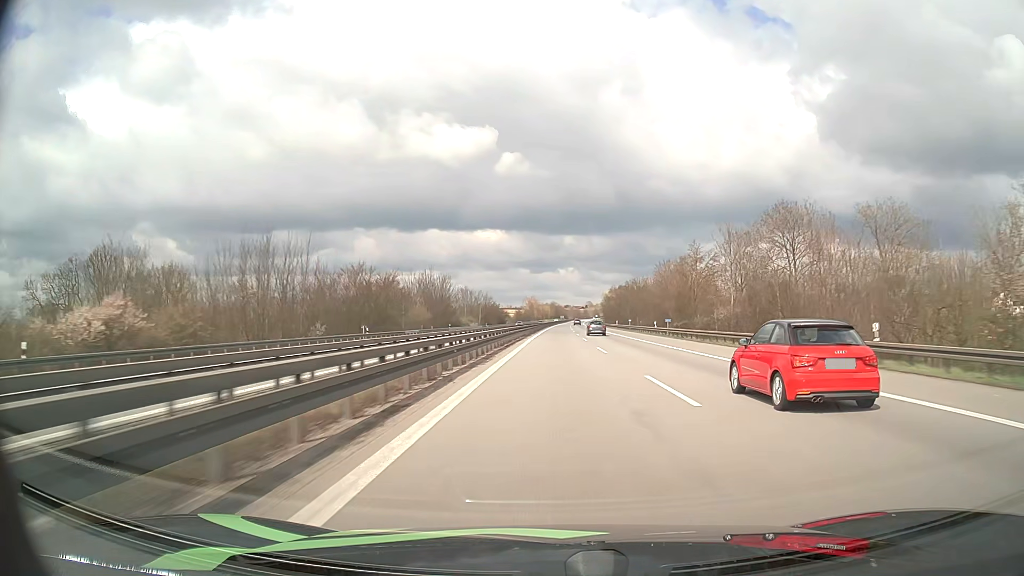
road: motorway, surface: asphalt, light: Day
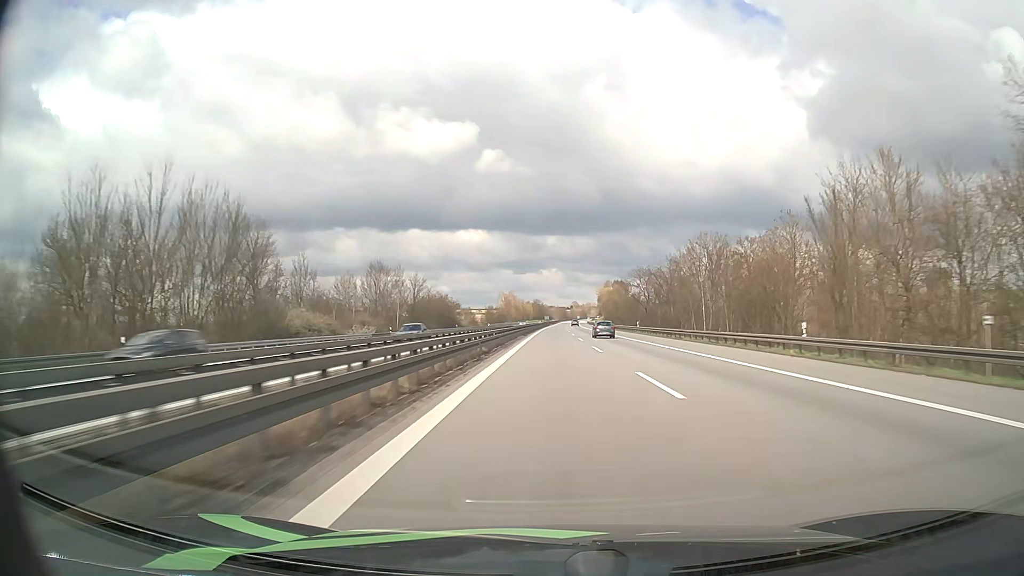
(+1.1, +89.6) m; +1°
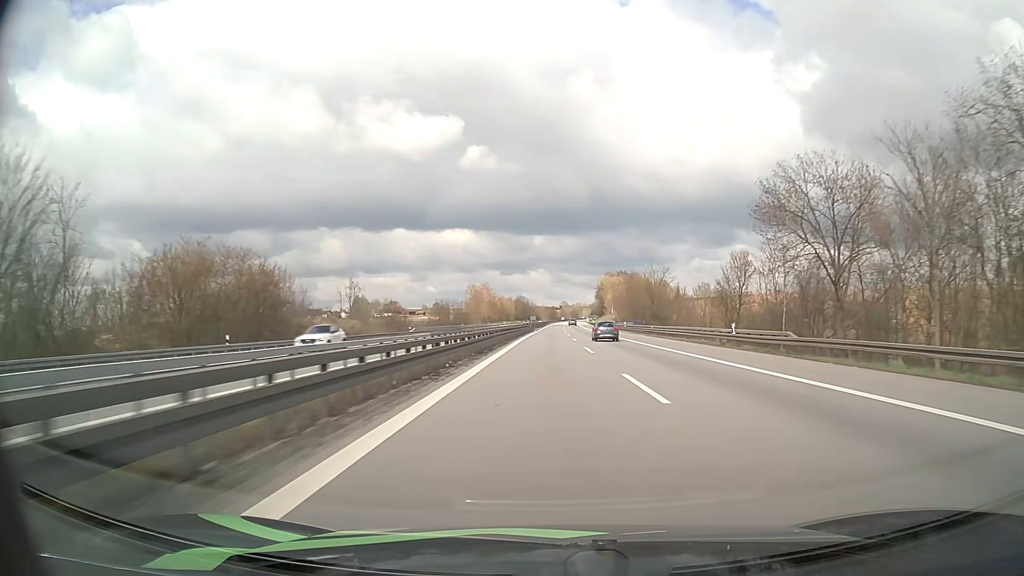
(+0.9, +91.4) m; +1°
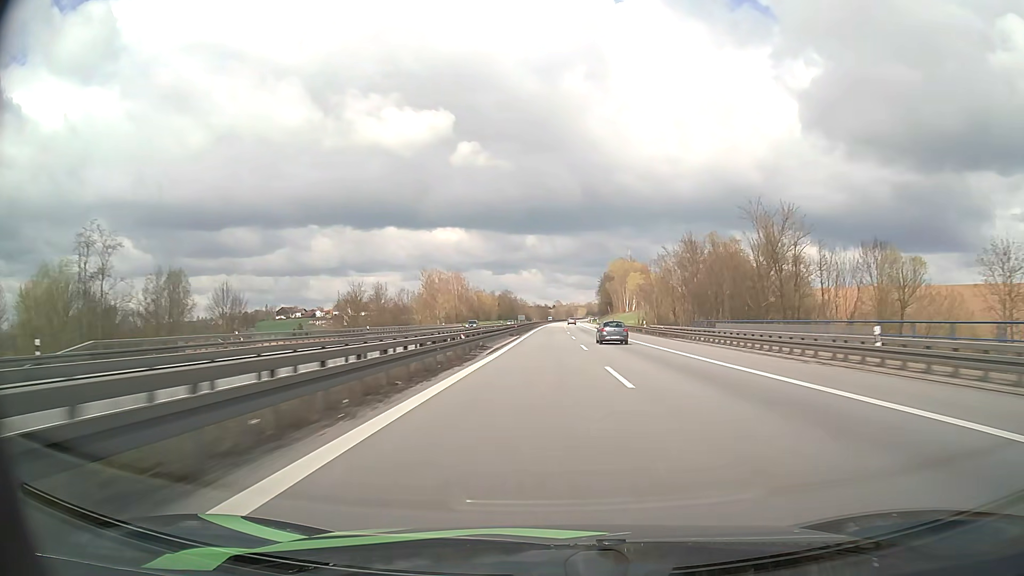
(+0.4, +69.7) m; +1°
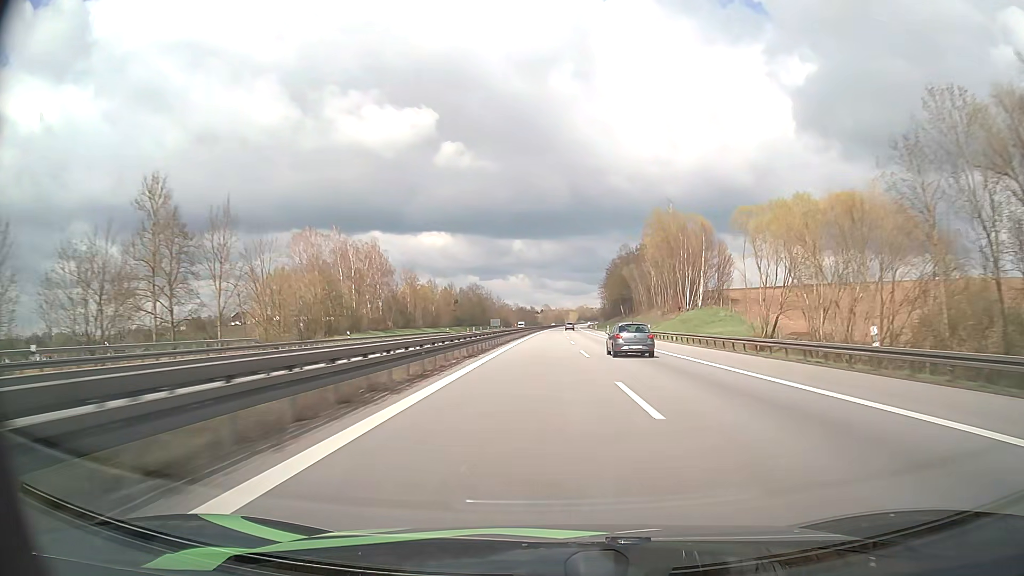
(+1.1, +95.3) m; +1°
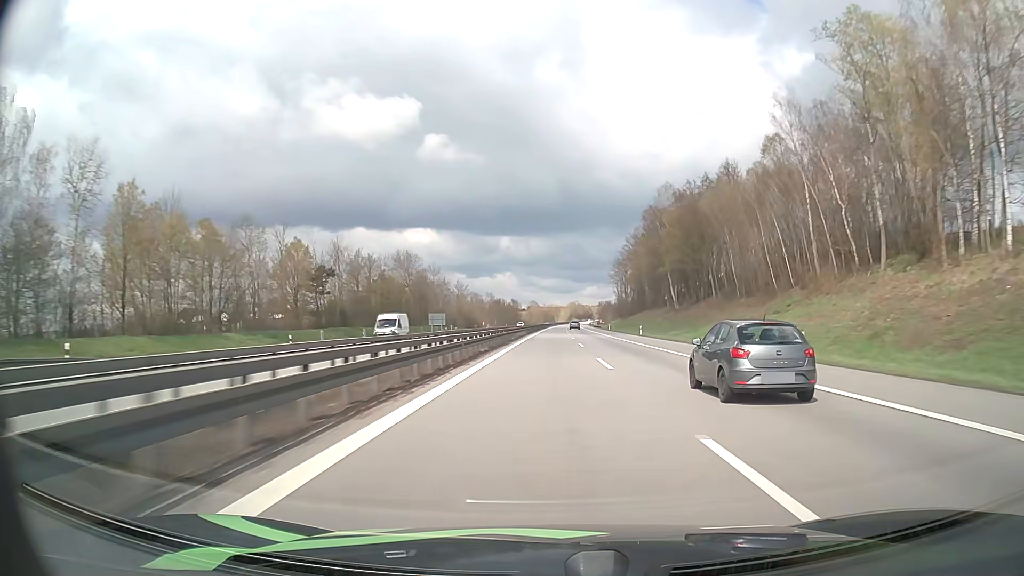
(+0.7, +98.5) m; +1°
(0, +10) (0, +20) (0, +30) (0, +40) (0, +50) (0, +60) (+1, +70) (+1, +80) (+1, +90) (+1, +100) m
